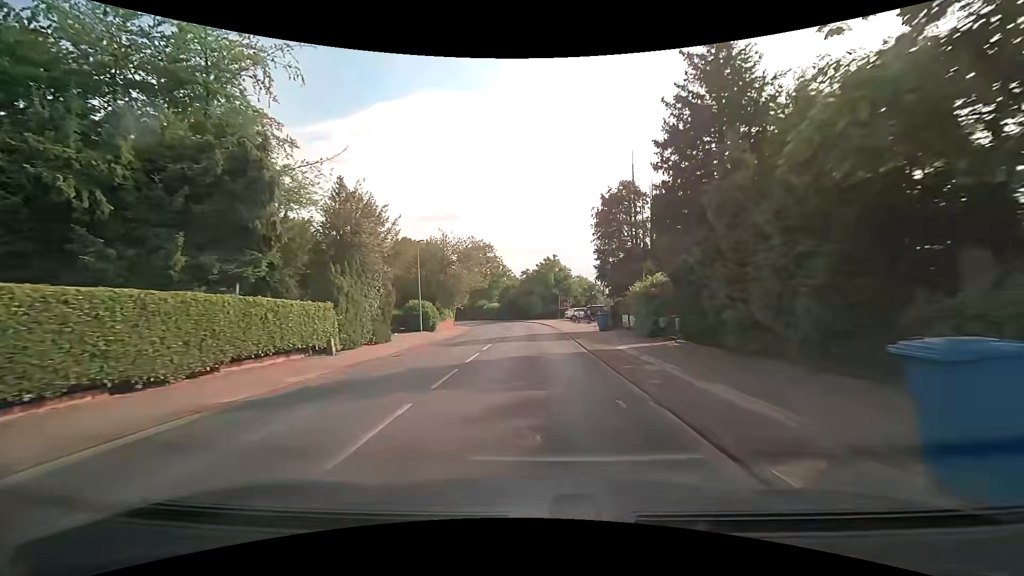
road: secondary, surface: asphalt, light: Day
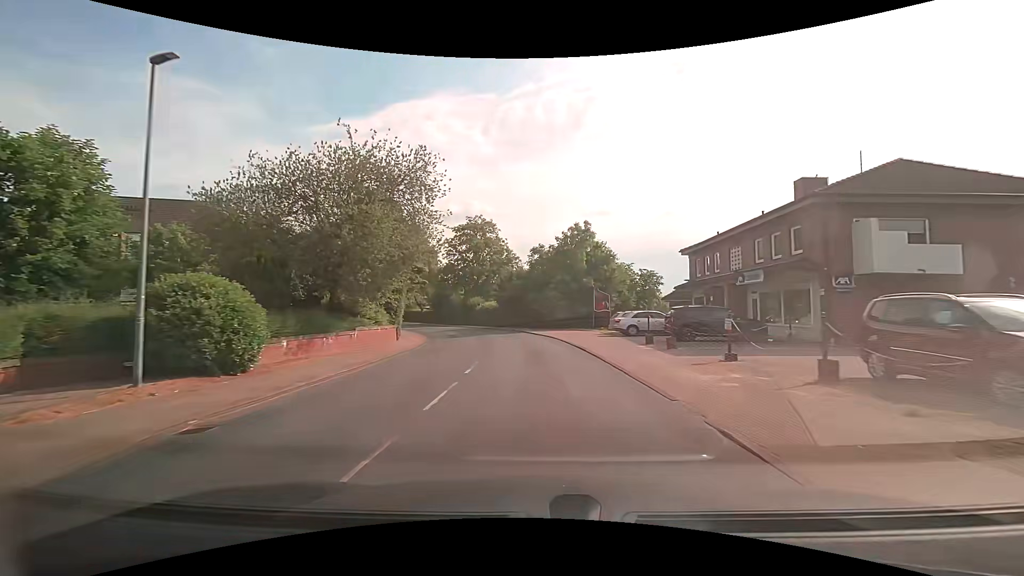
(-0.1, +29.2) m; -1°
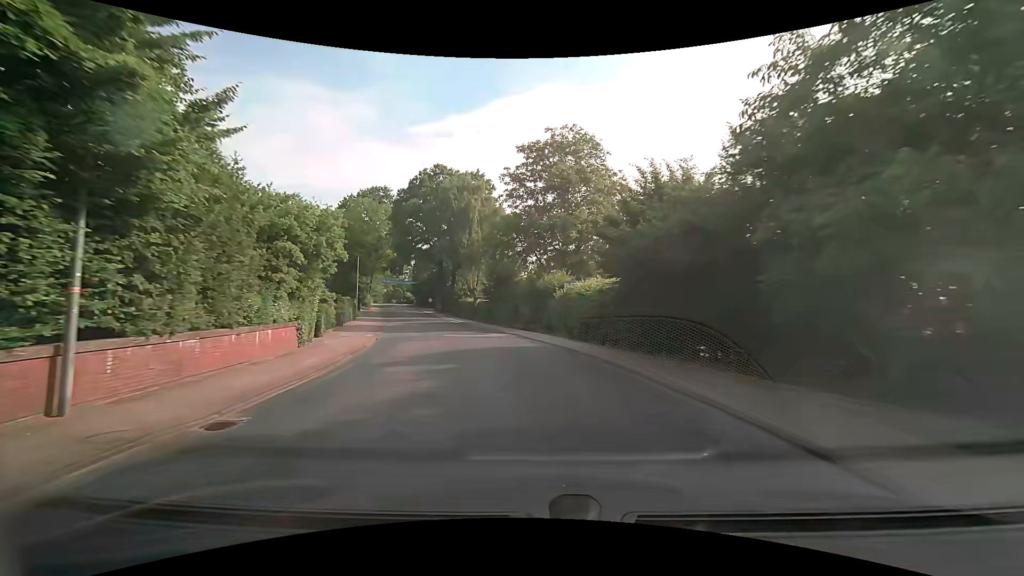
(-2.7, +36.2) m; -11°
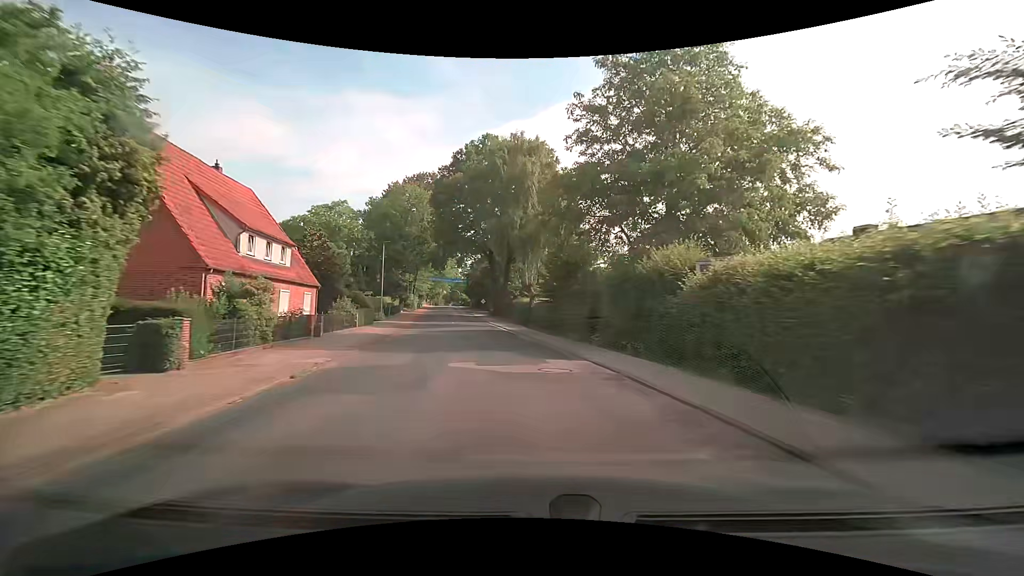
(-0.9, +14.5) m; -7°
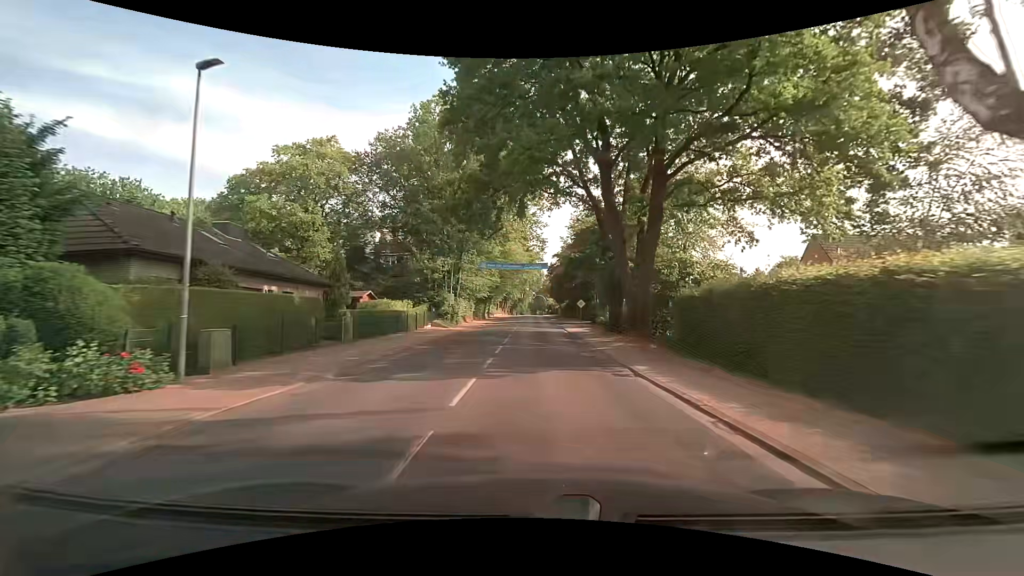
(-4.3, +36.3) m; -10°
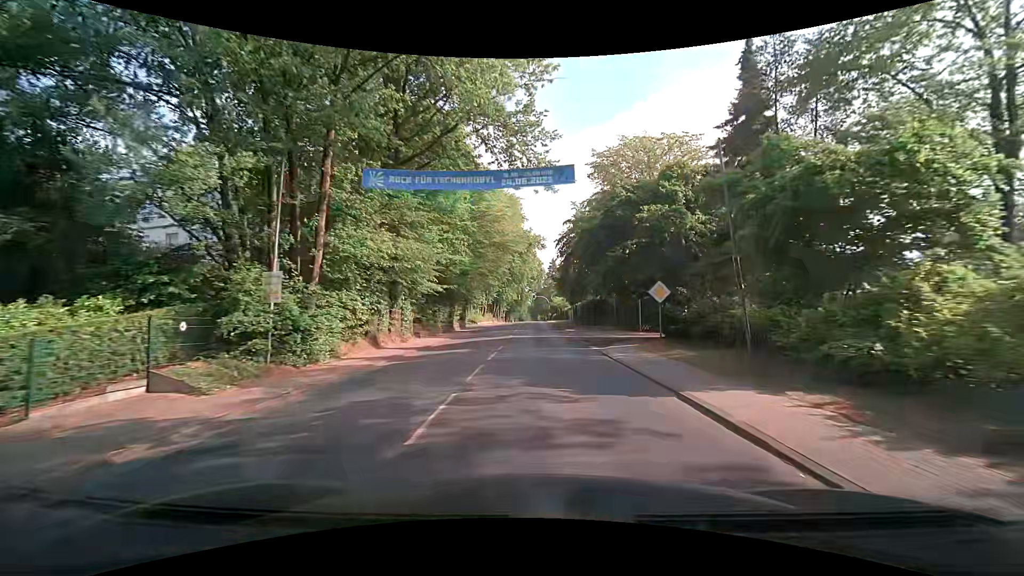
(-0.2, +29.6) m; 0°
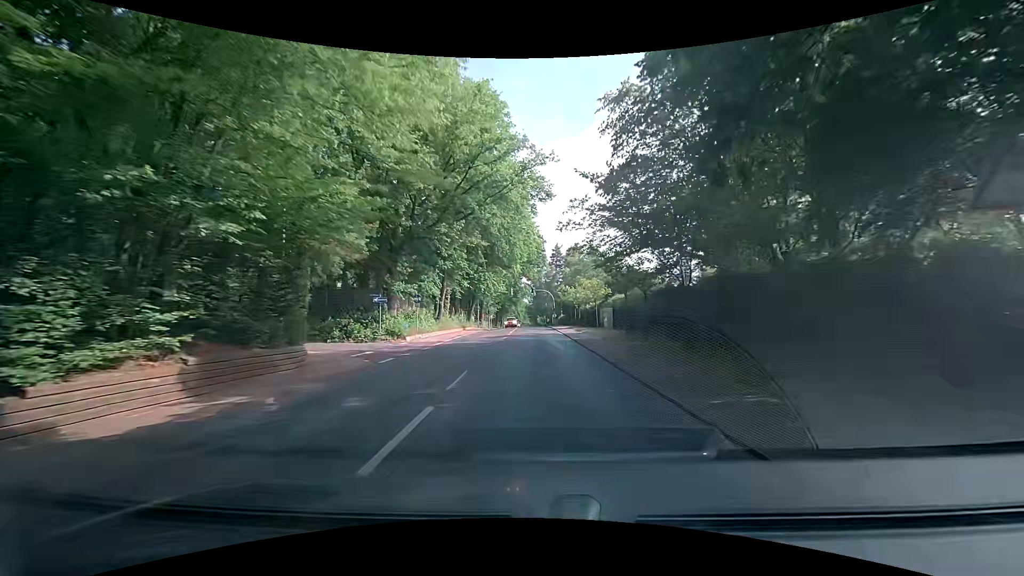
(-0.2, +37.5) m; -1°
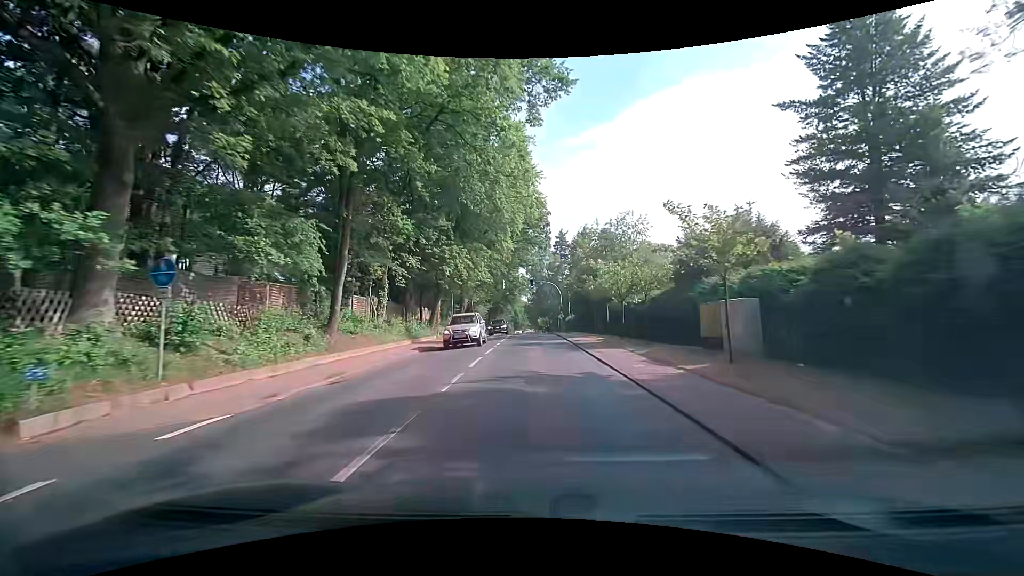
(+0.2, +23.0) m; +1°
(0, +10) (0, +20) (0, +30) (0, +40) (0, +50) (0, +60) (0, +70) (-1, +80) (-1, +90) (-1, +100) m
